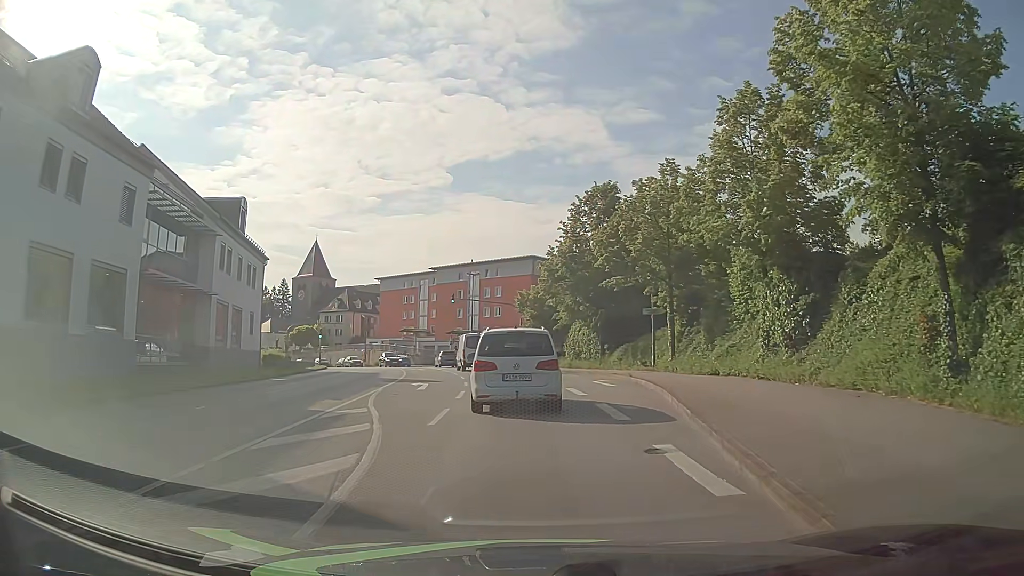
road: tertiary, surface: asphalt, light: Day
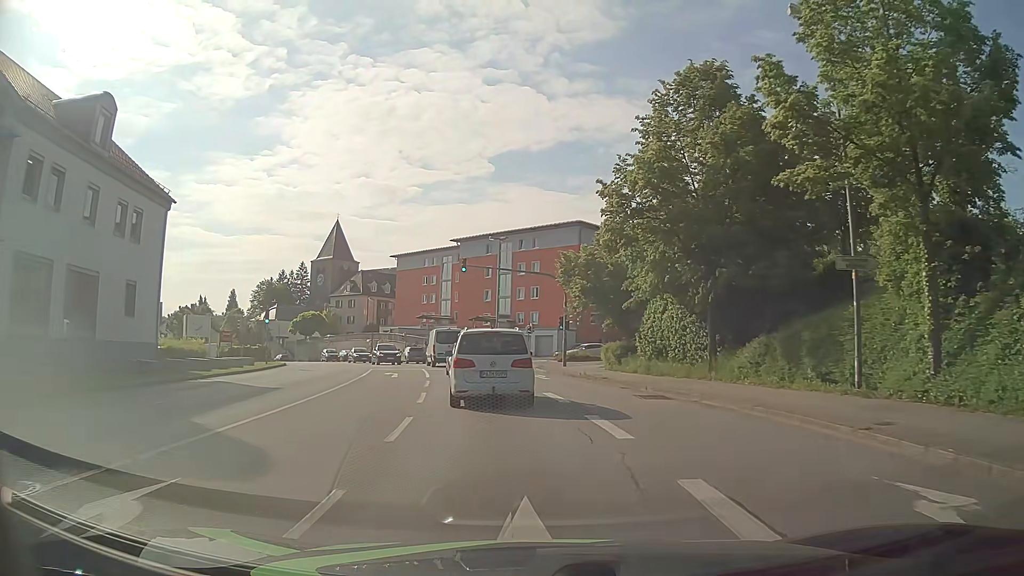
(-0.4, +20.2) m; -4°
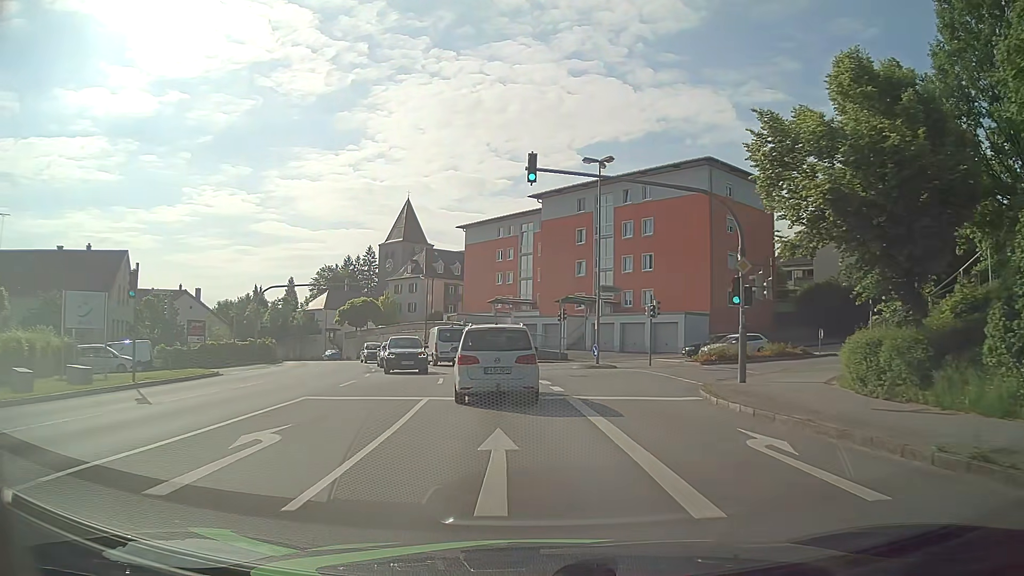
(-1.3, +22.3) m; -7°
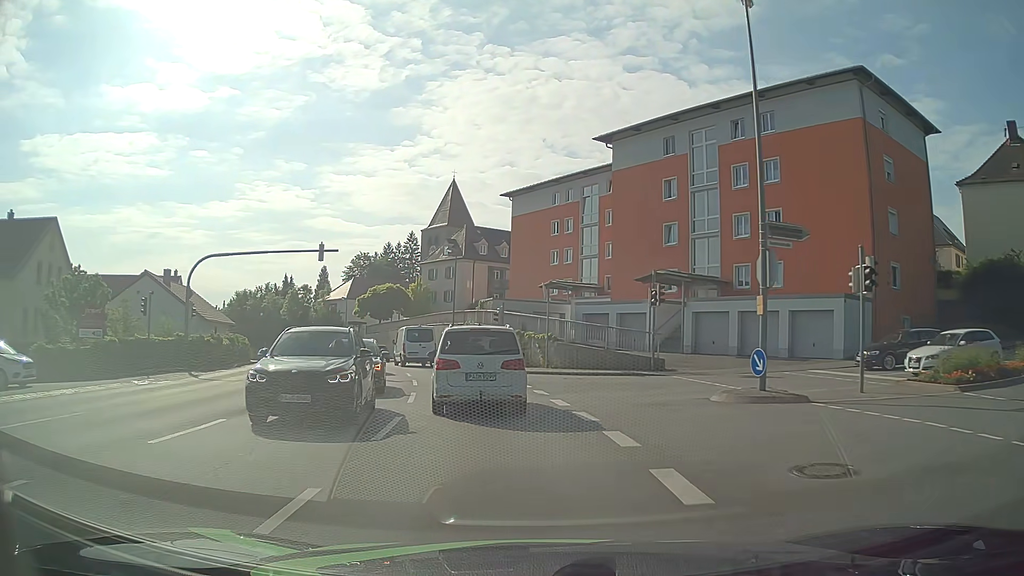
(-0.6, +17.7) m; -4°
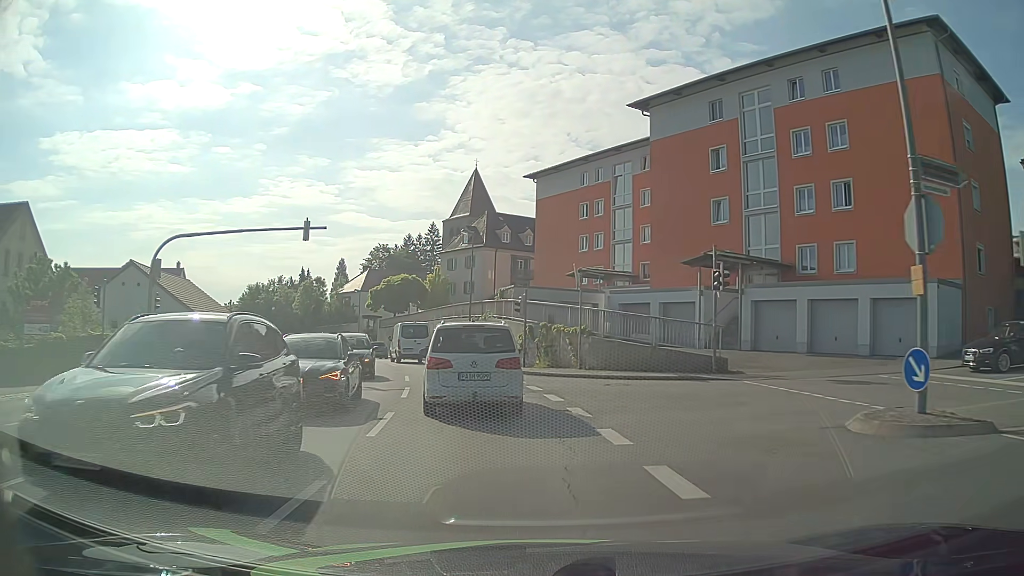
(-0.2, +5.7) m; -2°
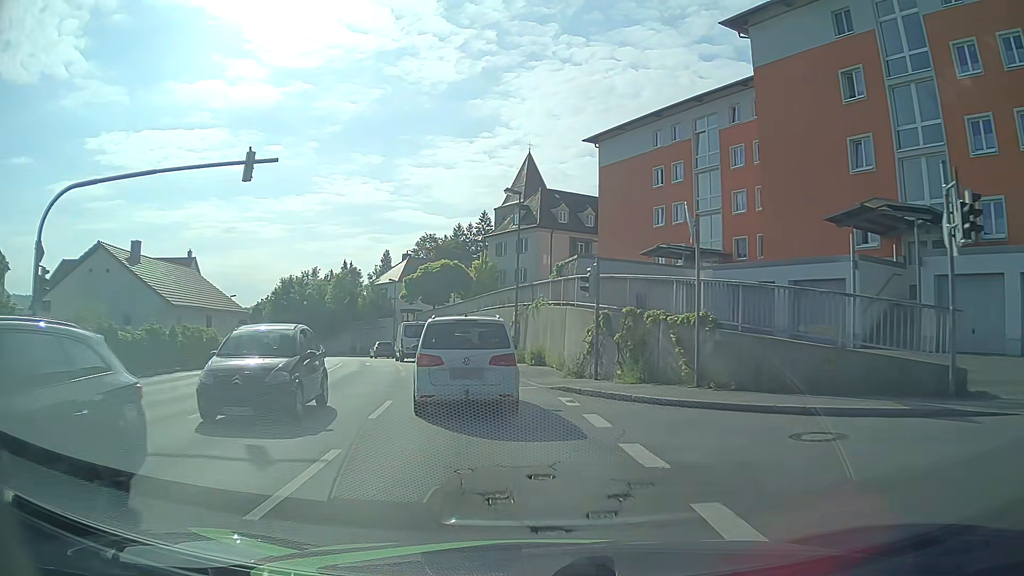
(-0.5, +10.7) m; -6°
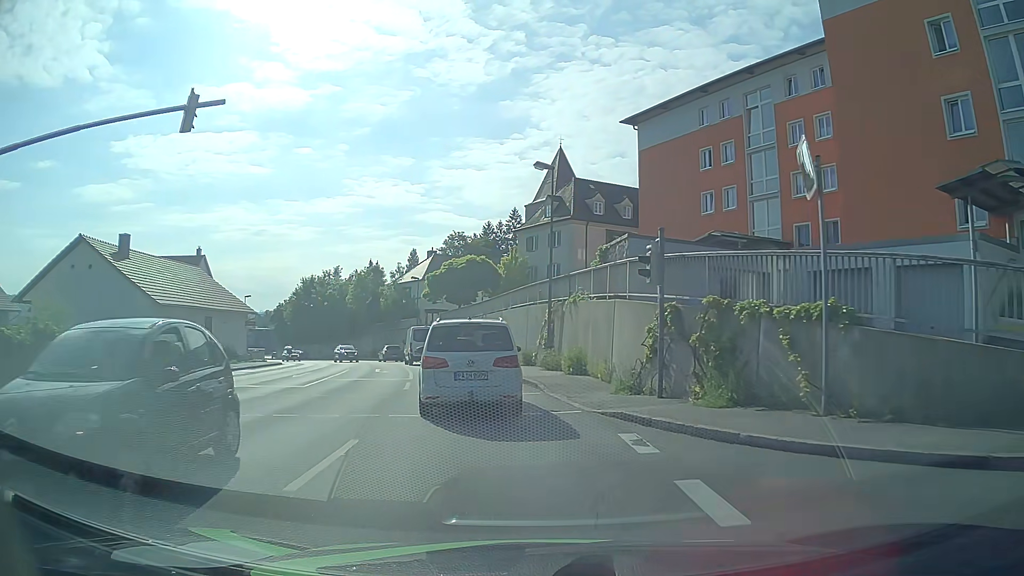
(-0.1, +5.0) m; -2°
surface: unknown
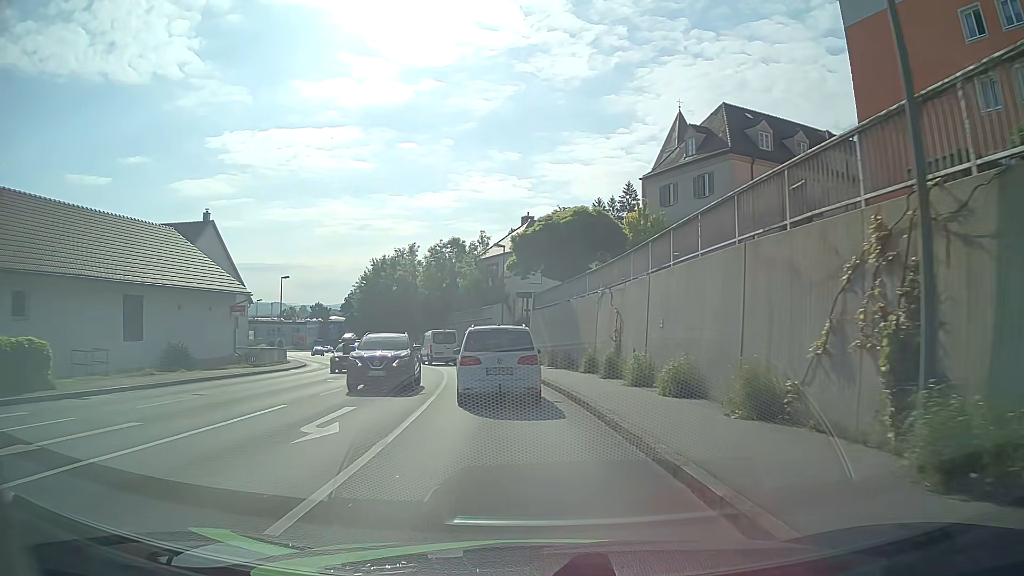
(-1.9, +20.3) m; -9°
(0, +10) (-1, +20) (-2, +30) (-4, +40) (-7, +49) (-11, +59) (-15, +68) (-19, +77) (-24, +86) (-28, +95) m
